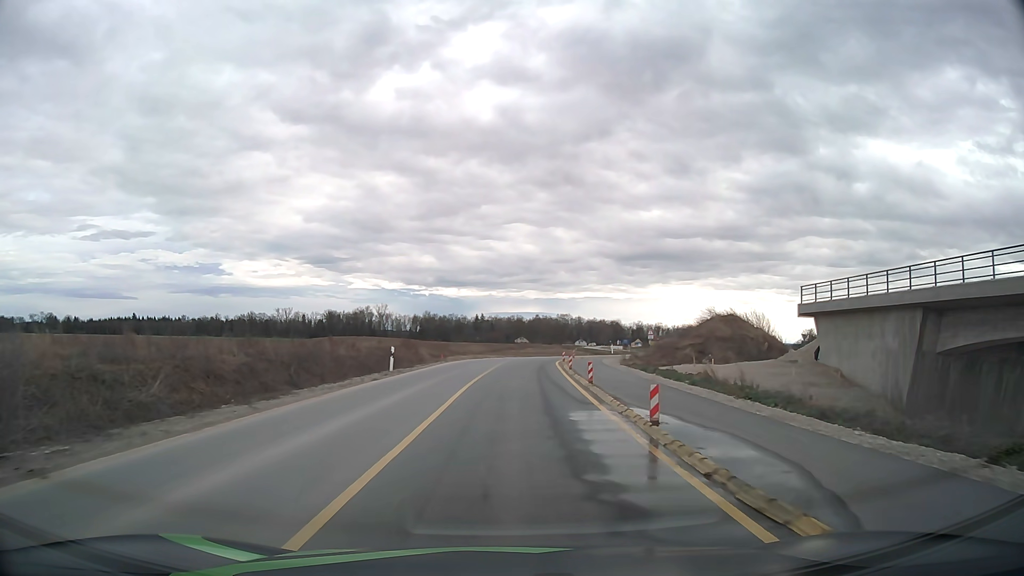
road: tertiary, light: Day
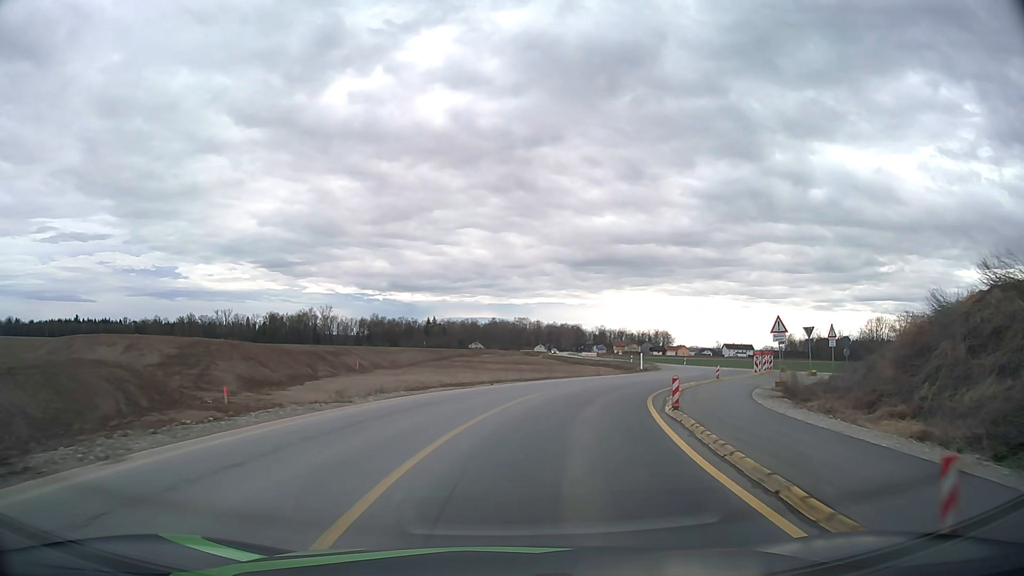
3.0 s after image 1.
(+0.9, +38.2) m; +4°
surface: asphalt
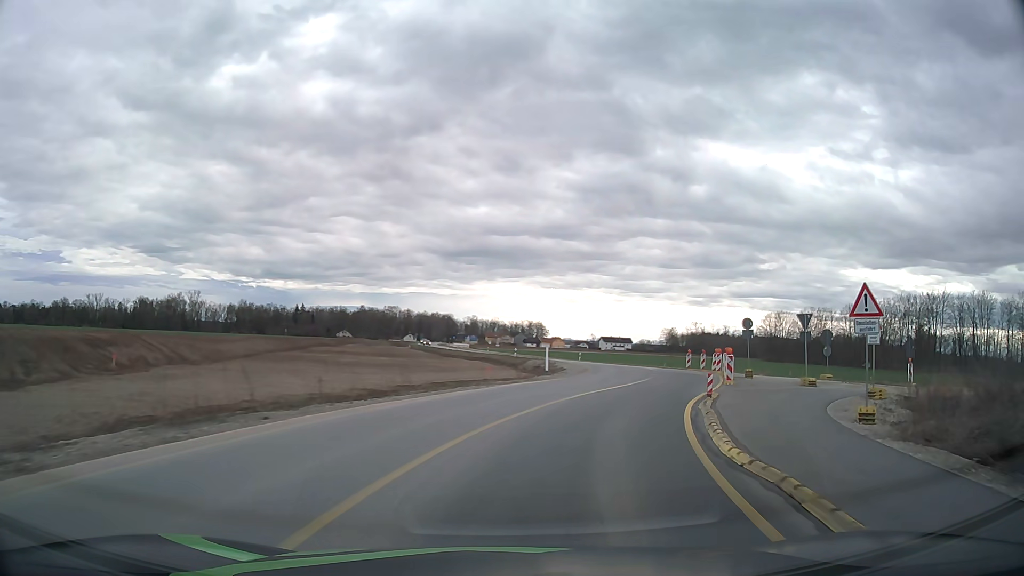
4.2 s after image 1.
(+1.2, +15.1) m; +11°
